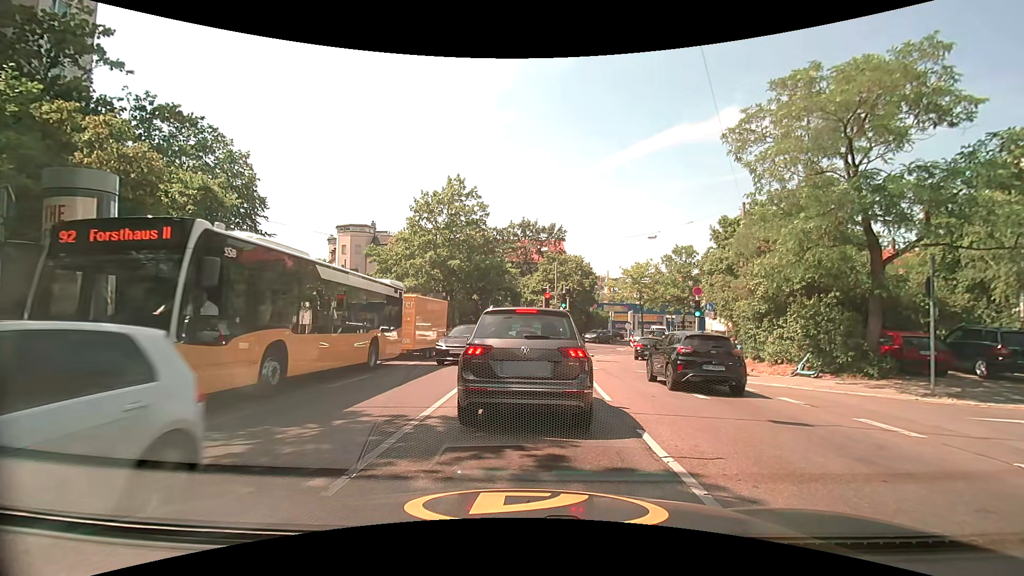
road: secondary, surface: asphalt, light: Day
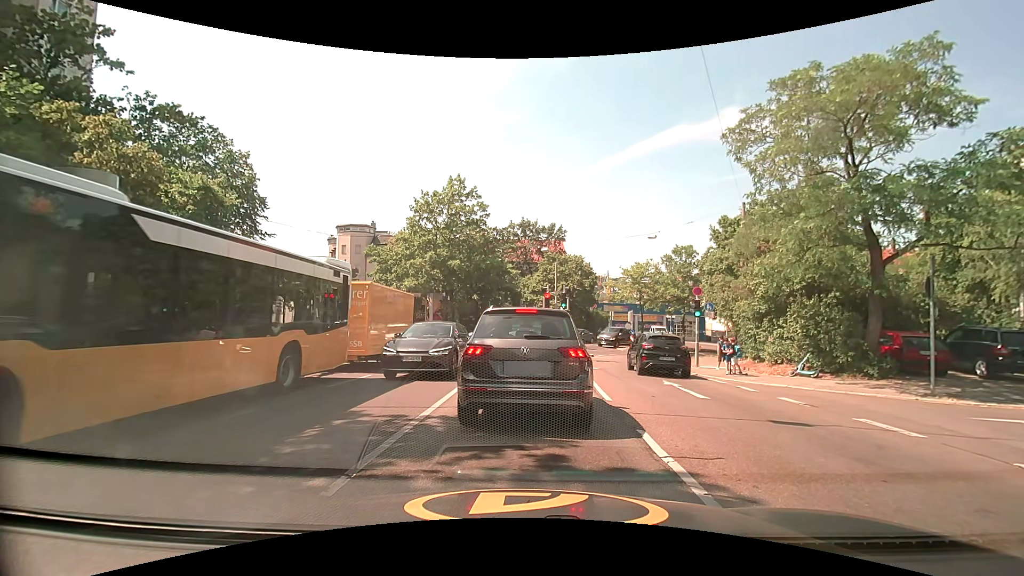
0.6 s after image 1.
(0.0, 0.0) m; 0°
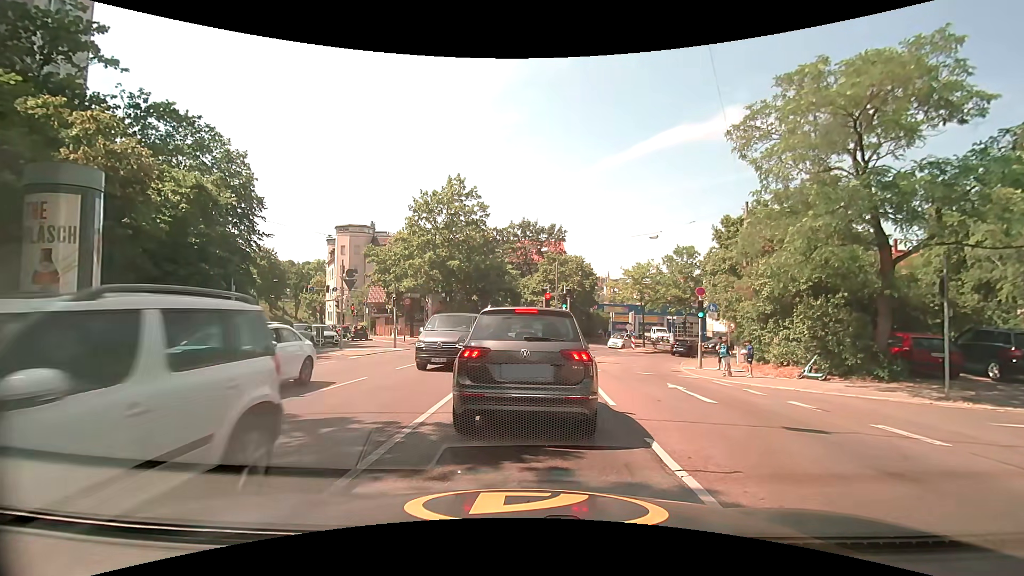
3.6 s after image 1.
(0.0, +0.4) m; 0°
